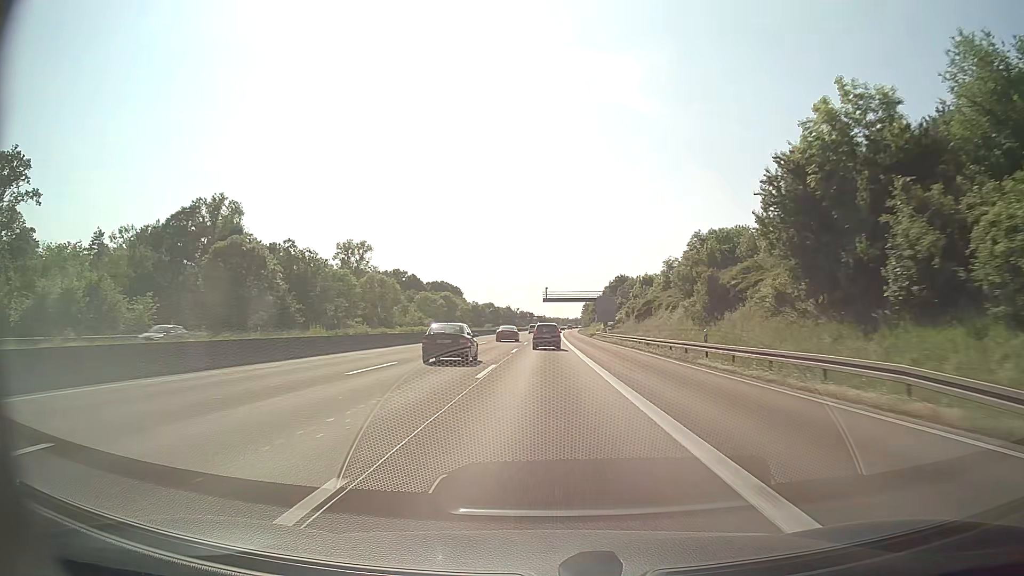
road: motorway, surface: asphalt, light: Day
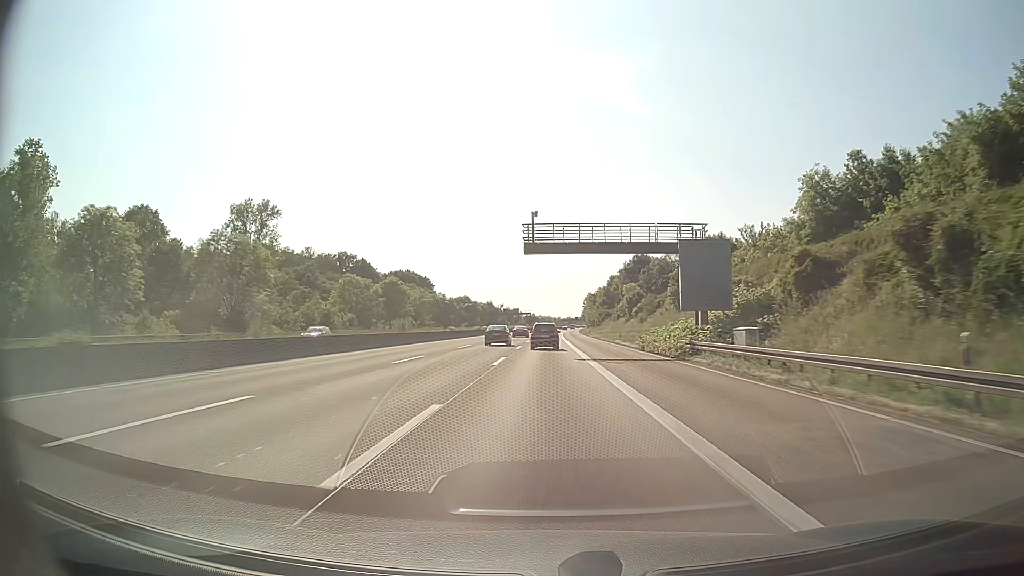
(+0.5, +66.2) m; +1°
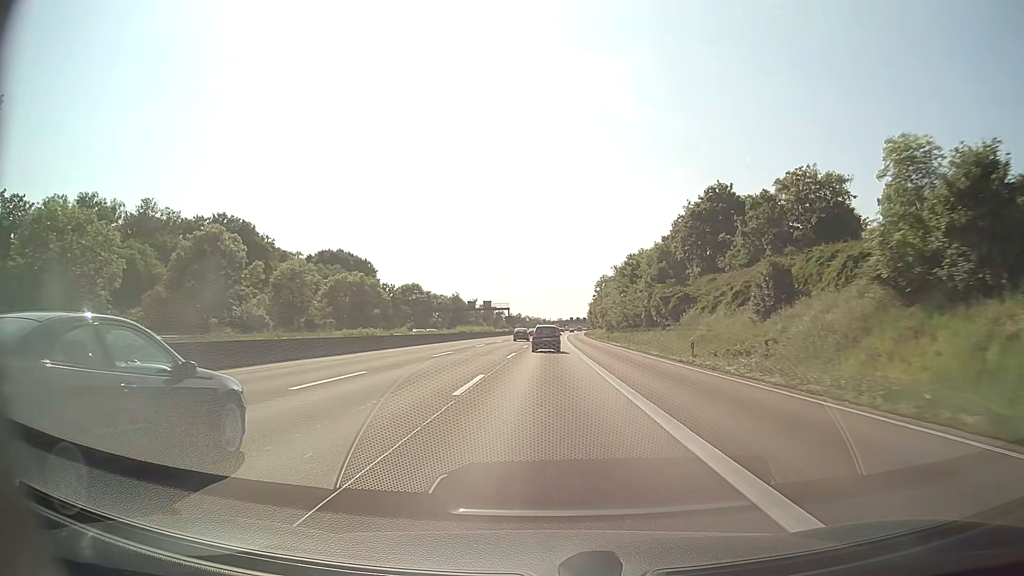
(+0.5, +82.1) m; +1°
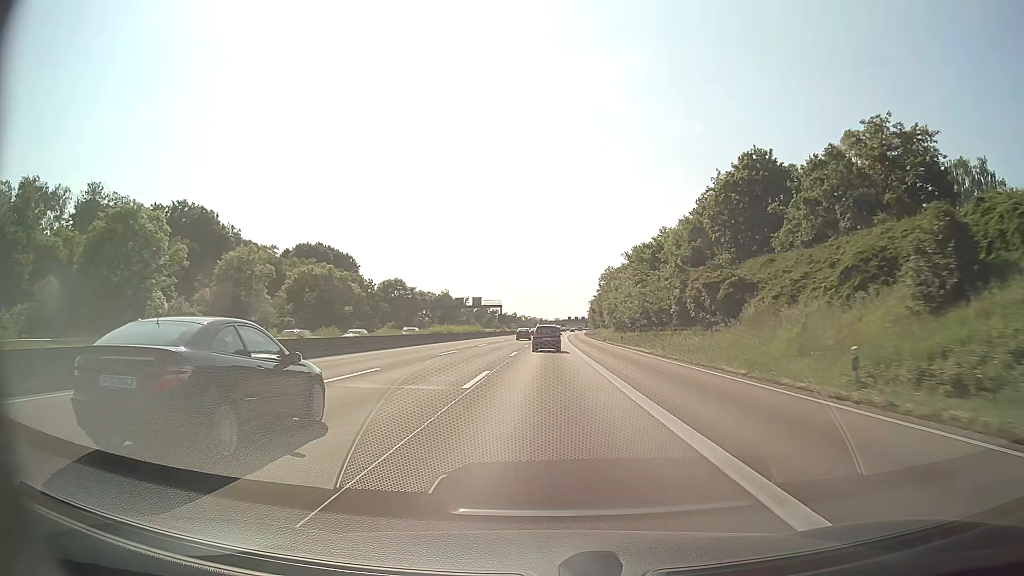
(0.0, +16.4) m; 0°
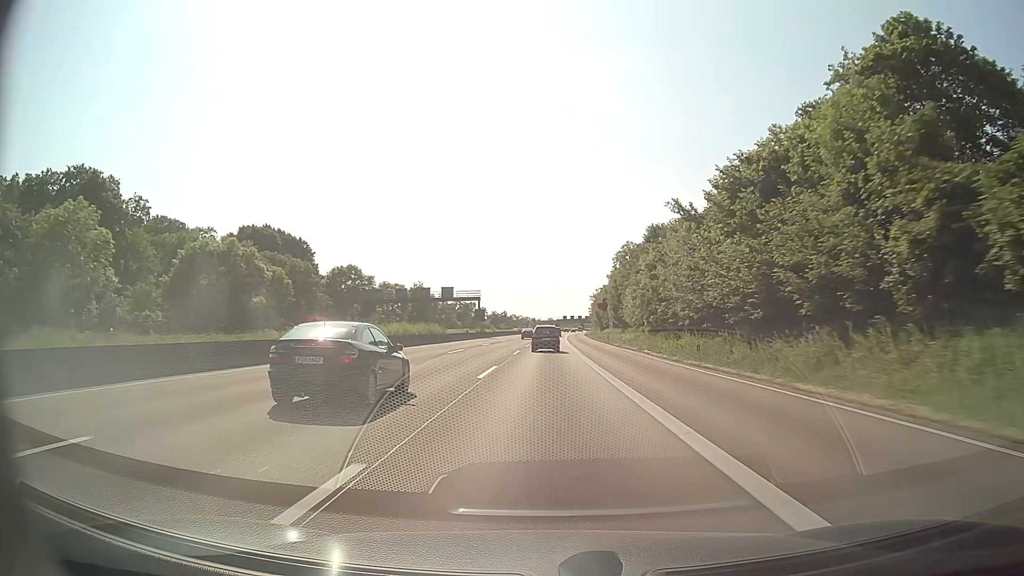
(+0.2, +32.7) m; +1°
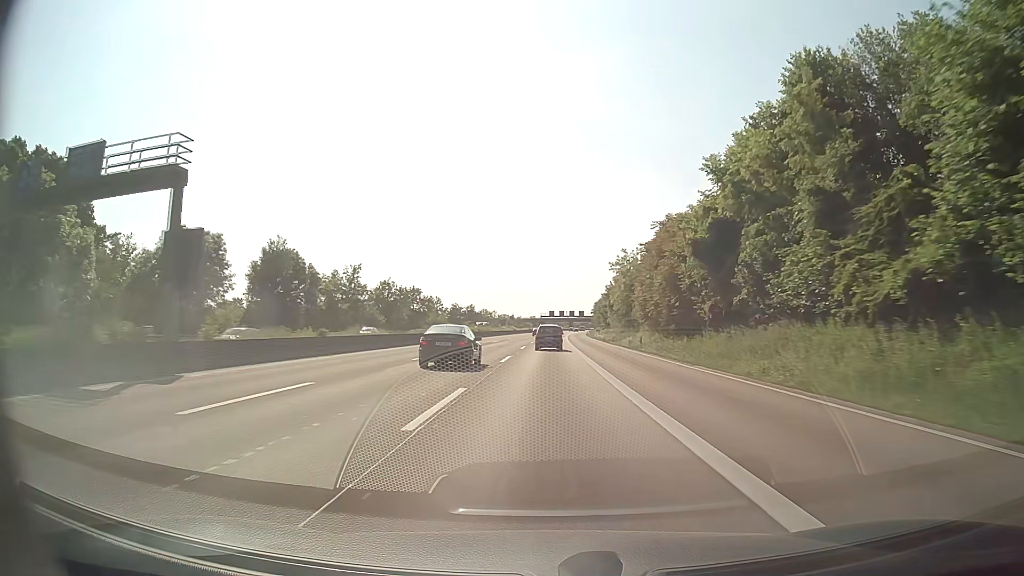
(+0.8, +81.7) m; +1°
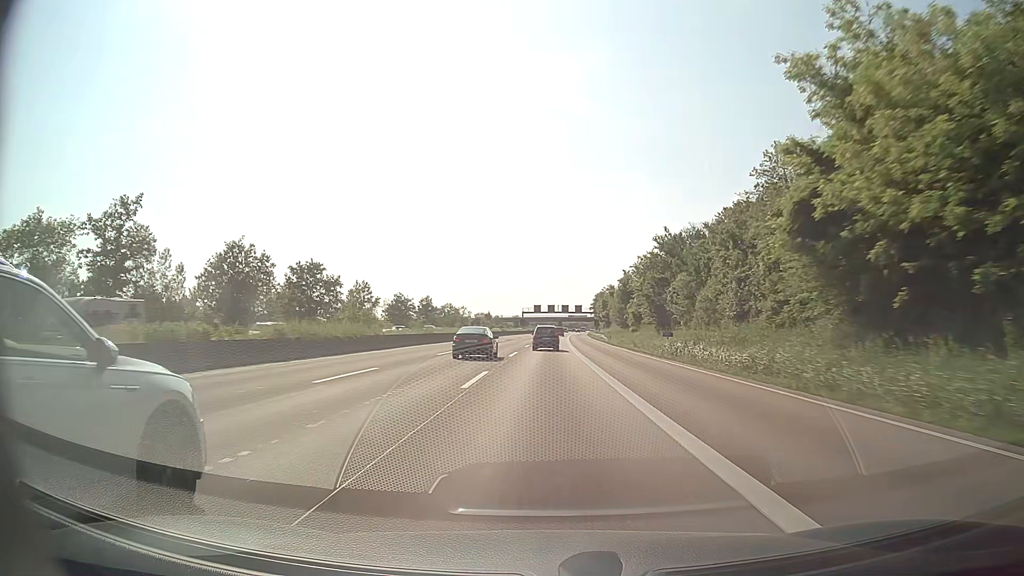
(+0.7, +65.7) m; +1°
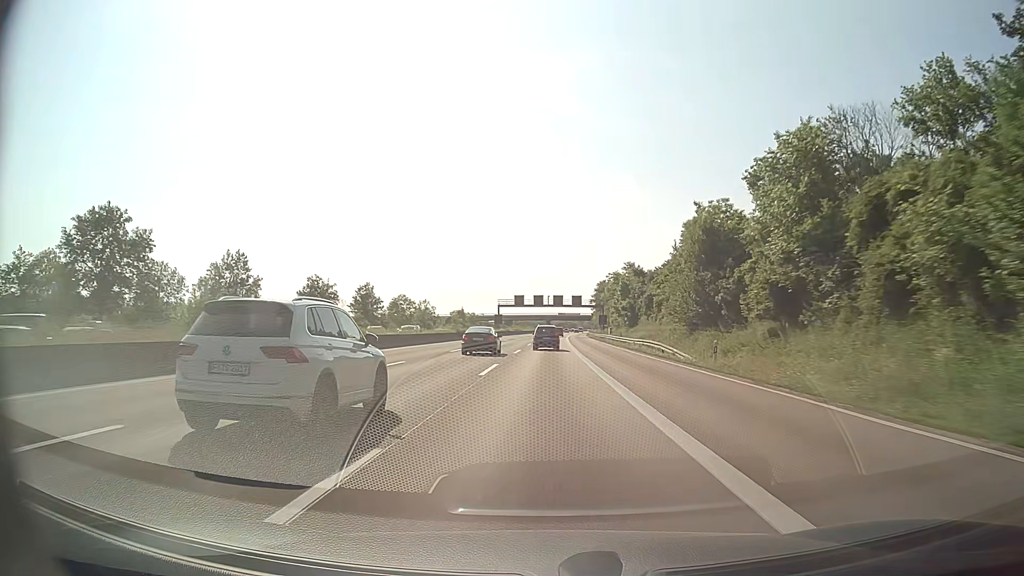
(+0.6, +49.8) m; +1°
(0, +10) (0, +20) (0, +30) (0, +40) (0, +50) (+1, +60) (+1, +70) (+1, +80) (+1, +90) (+2, +100) m
